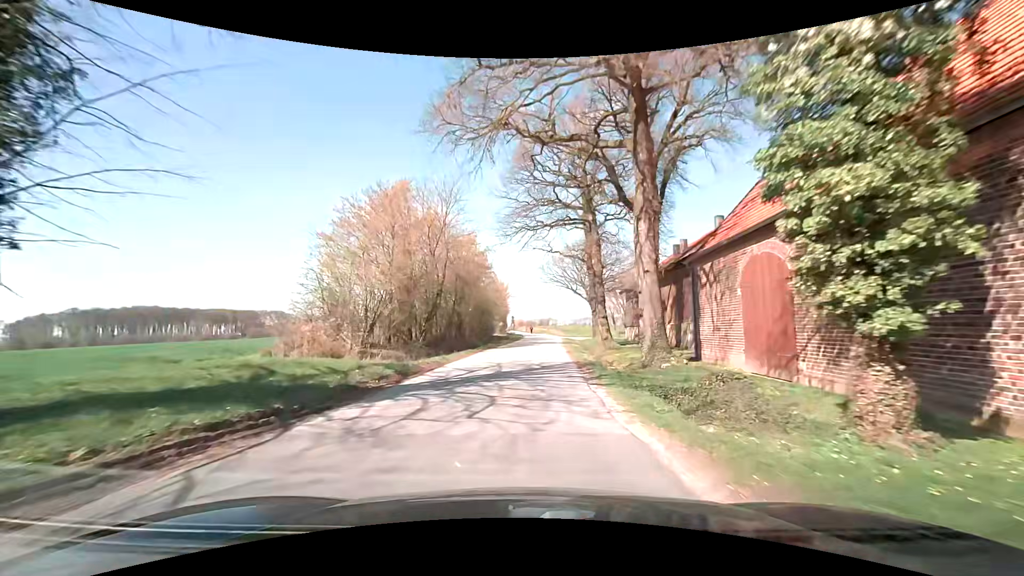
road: unclassified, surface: asphalt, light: Day
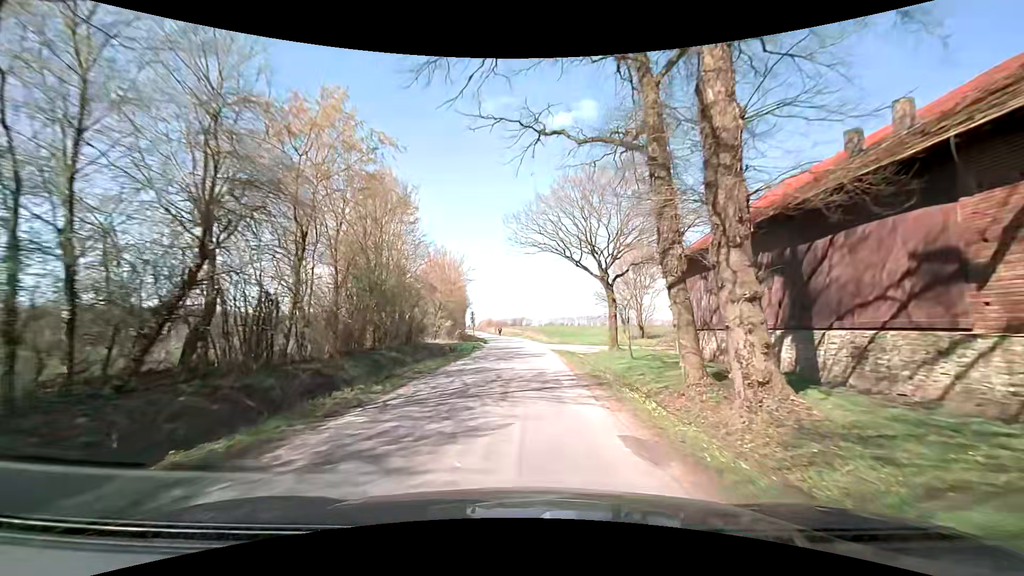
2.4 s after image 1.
(+0.7, +27.7) m; +3°
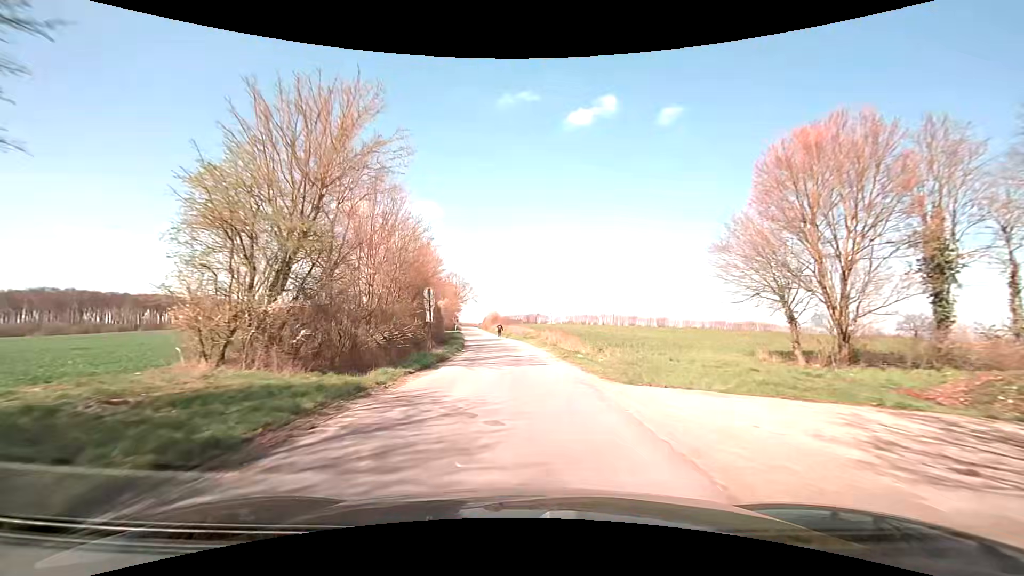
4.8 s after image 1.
(0.0, +32.5) m; -1°
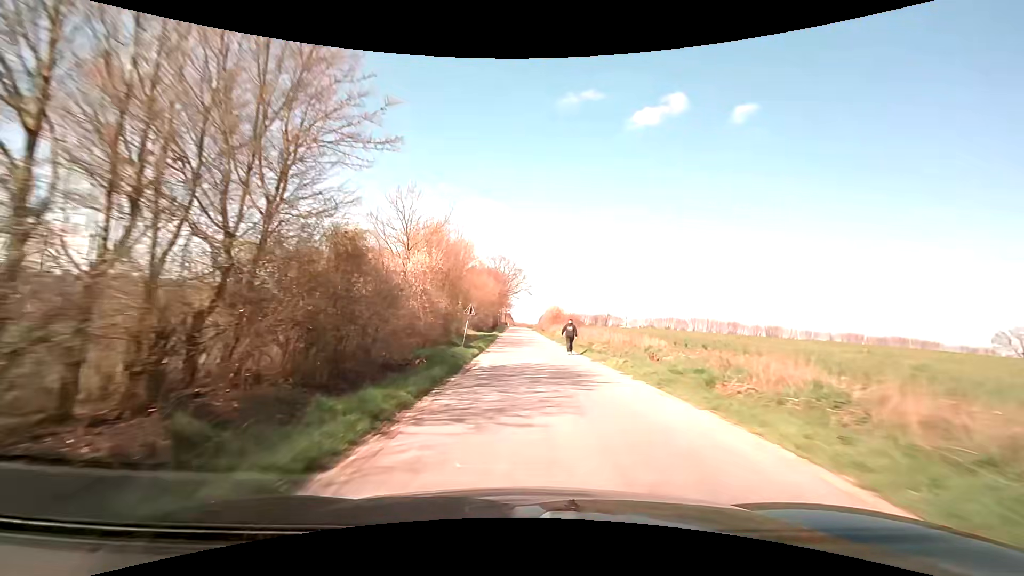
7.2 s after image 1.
(-2.3, +37.1) m; -7°
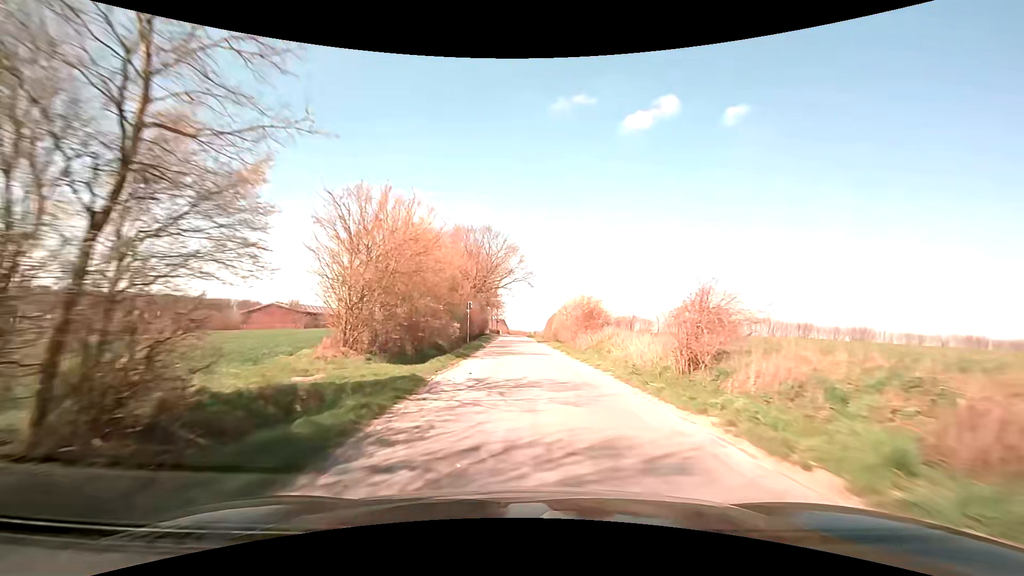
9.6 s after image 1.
(-0.3, +39.8) m; 0°
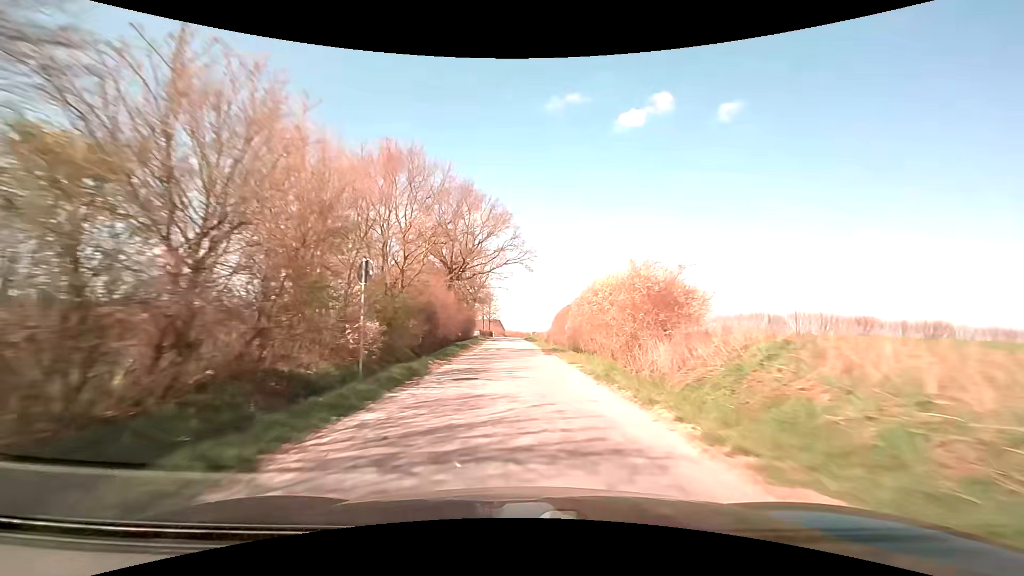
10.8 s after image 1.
(+0.1, +20.8) m; +1°
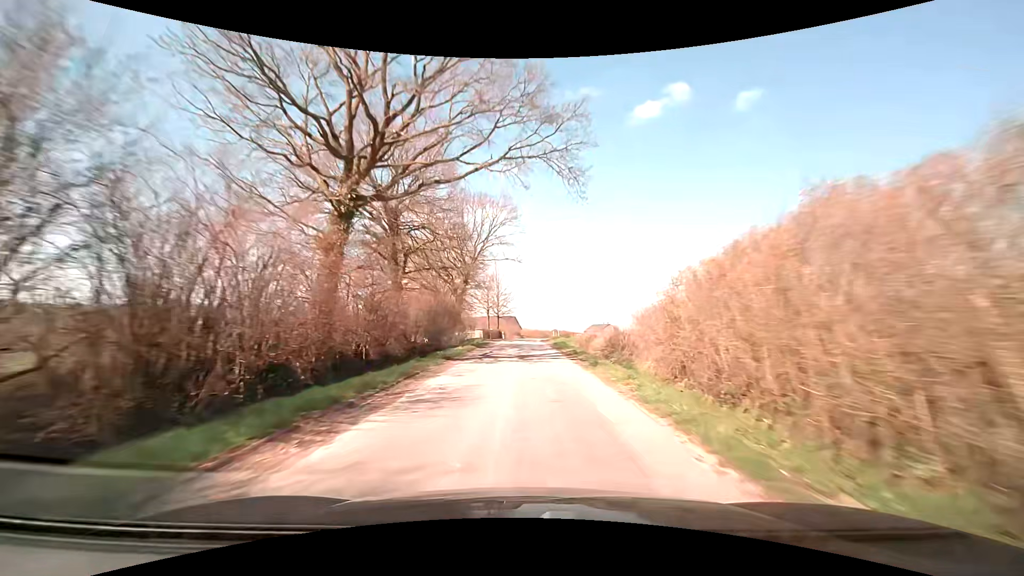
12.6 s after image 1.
(-0.7, +33.2) m; -2°
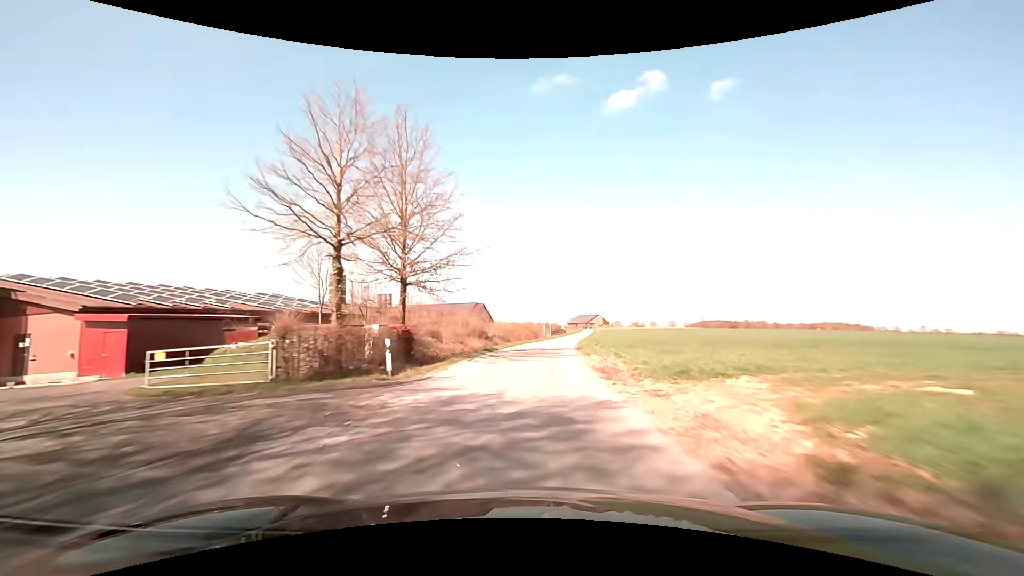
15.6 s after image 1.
(0.0, +59.7) m; +2°
(0, +10) (+1, +20) (+1, +30) (+2, +40) (+3, +50) (+5, +60) (+6, +70) (+8, +80) (+9, +89) (+11, +99) m
